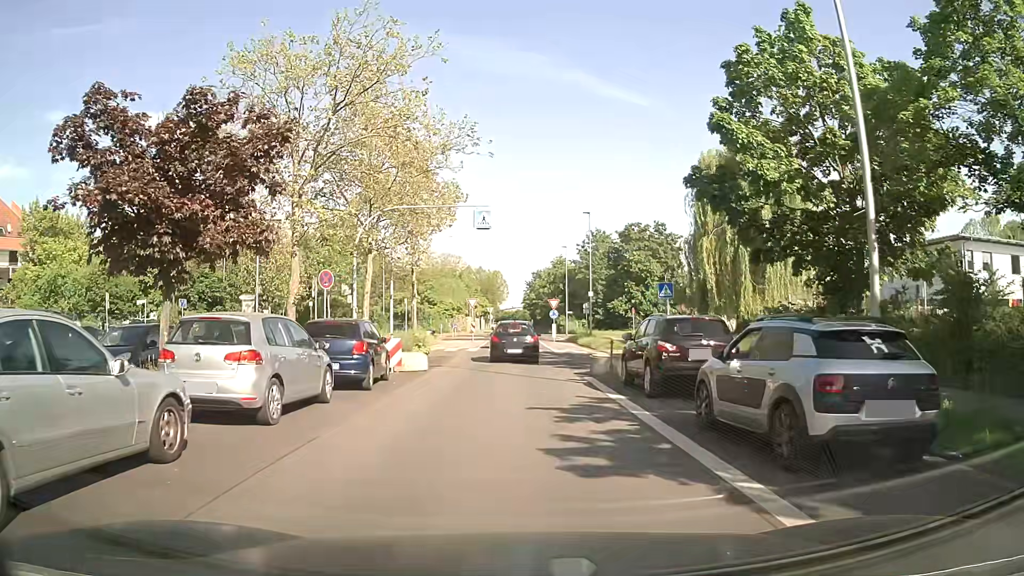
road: unclassified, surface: asphalt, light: Day
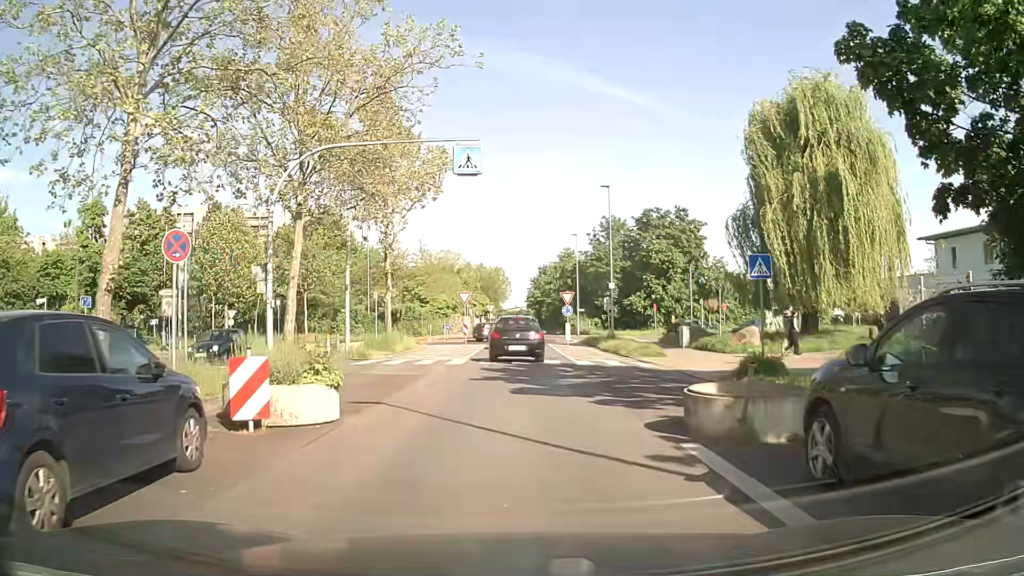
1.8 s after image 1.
(0.0, +10.3) m; +1°
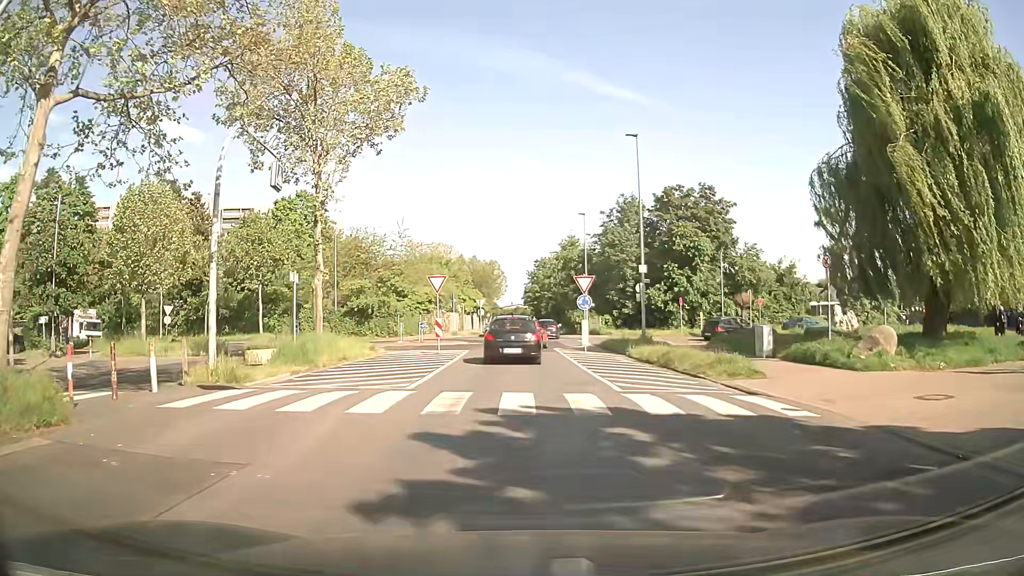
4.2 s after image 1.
(-0.1, +11.7) m; 0°
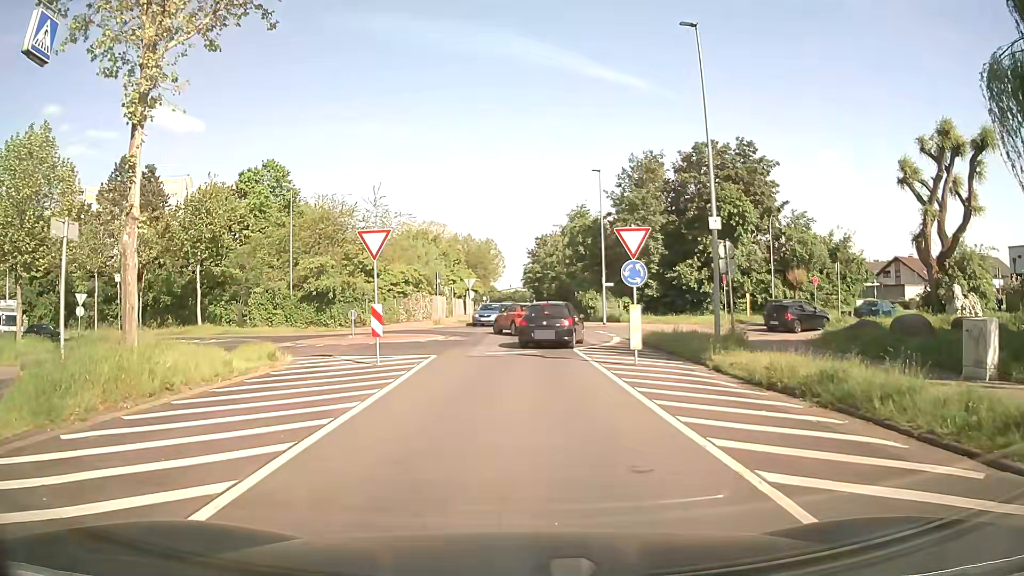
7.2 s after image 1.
(-0.1, +12.0) m; -1°
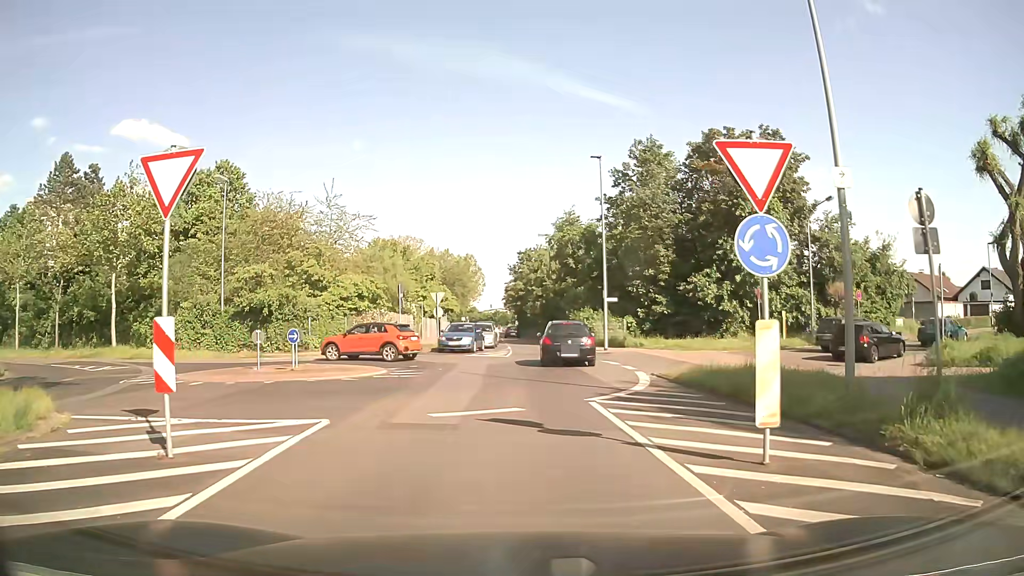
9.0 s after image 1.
(+0.2, +9.3) m; +1°
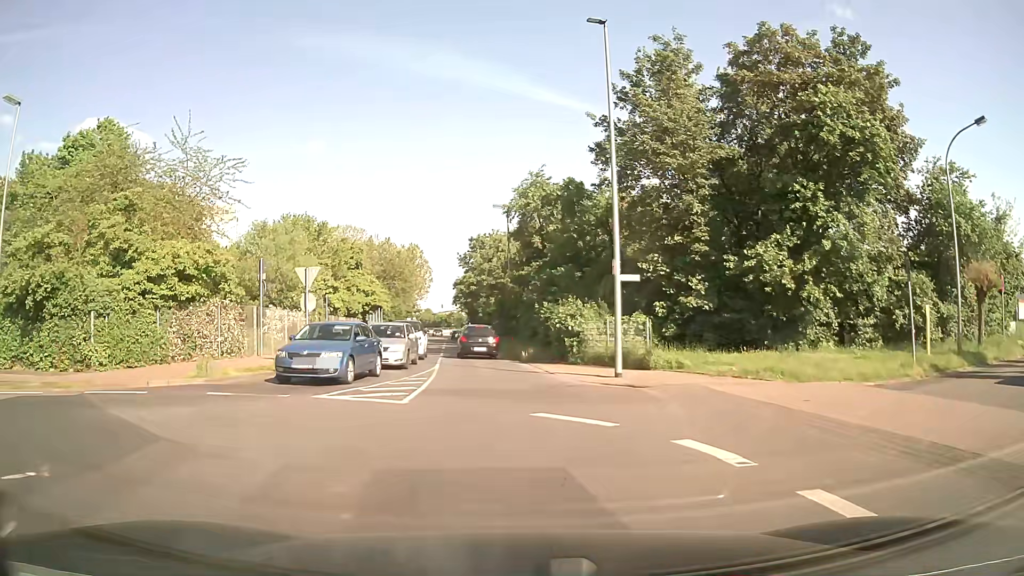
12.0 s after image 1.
(+0.9, +17.4) m; +4°
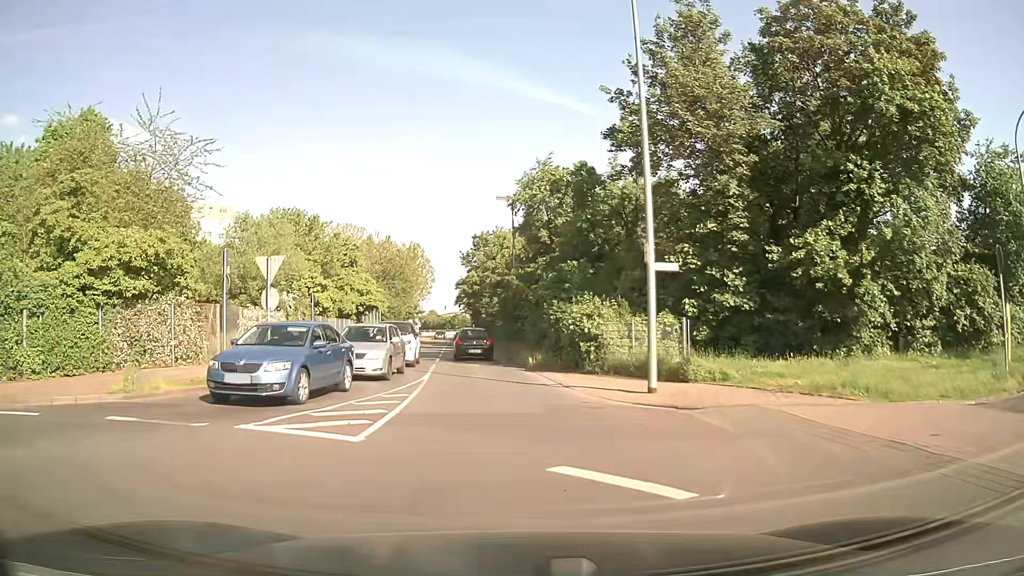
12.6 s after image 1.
(0.0, +3.9) m; -1°
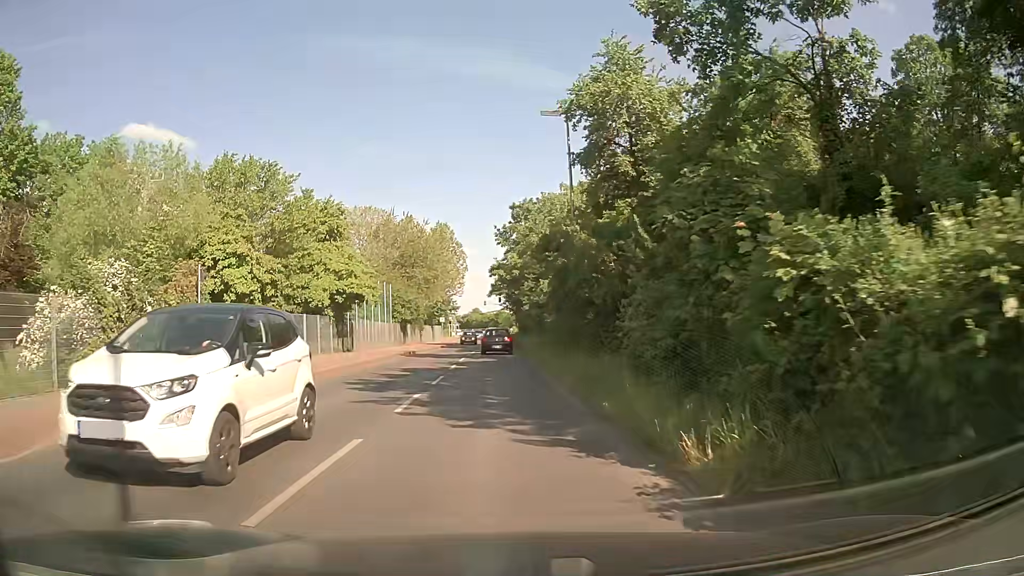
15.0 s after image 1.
(-0.4, +18.2) m; -3°
(0, +10) (-1, +20) (-1, +30) (-1, +40) (-2, +50) (-2, +60) (-3, +70) (-3, +80) (-3, +90) (-4, +100) m
